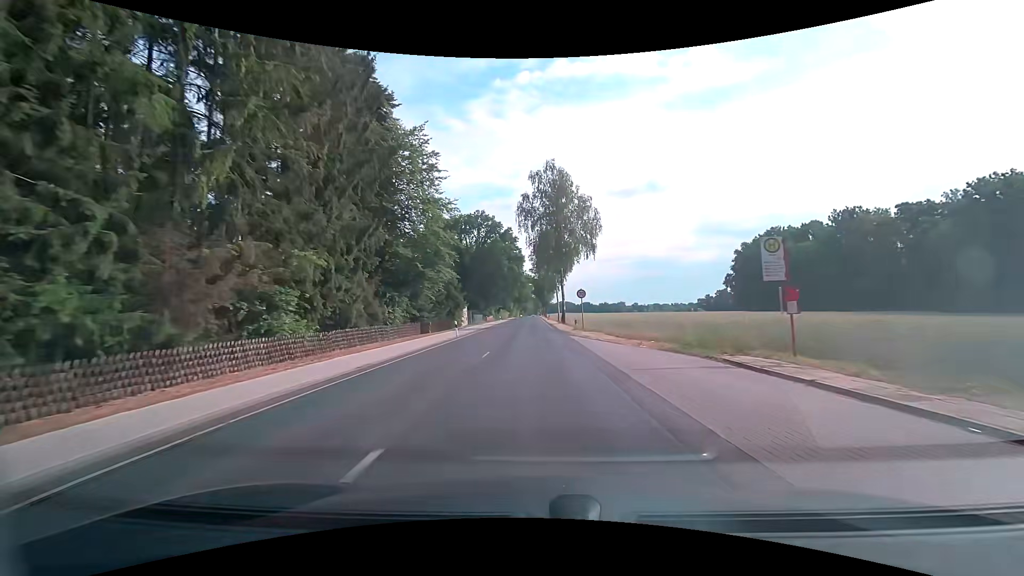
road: secondary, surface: asphalt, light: Day
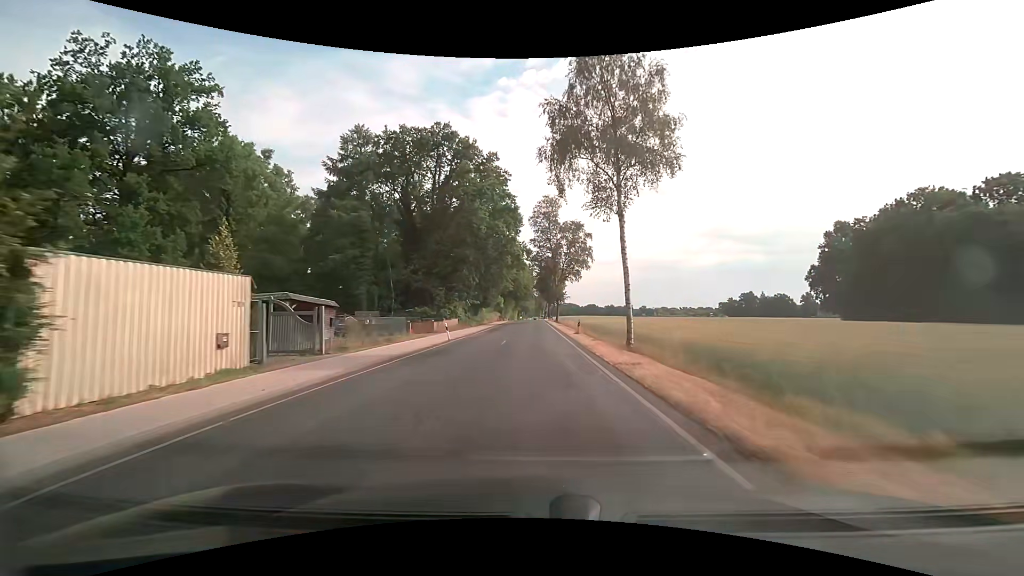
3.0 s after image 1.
(-0.3, +52.4) m; 0°
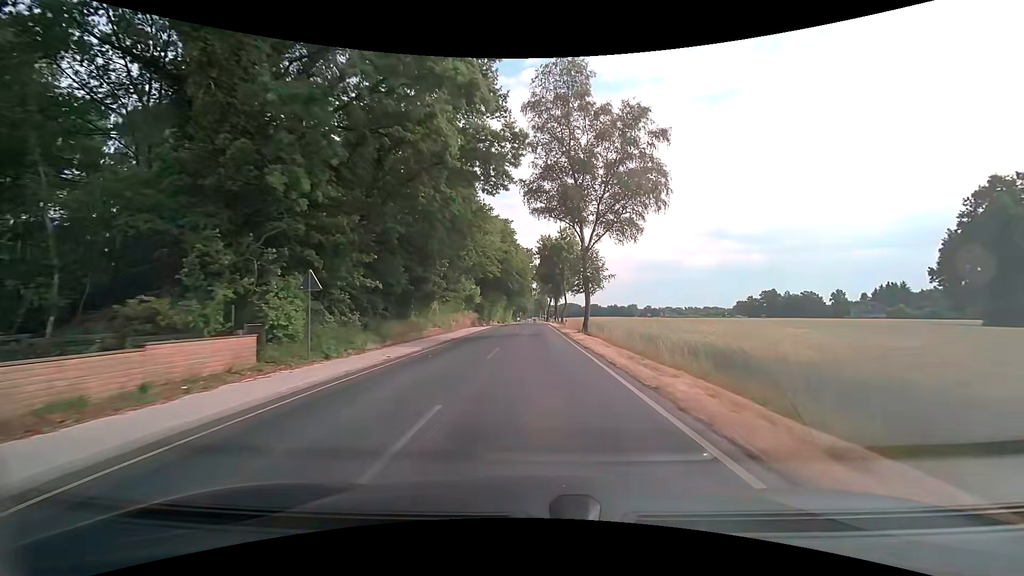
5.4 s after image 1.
(-0.1, +41.6) m; 0°
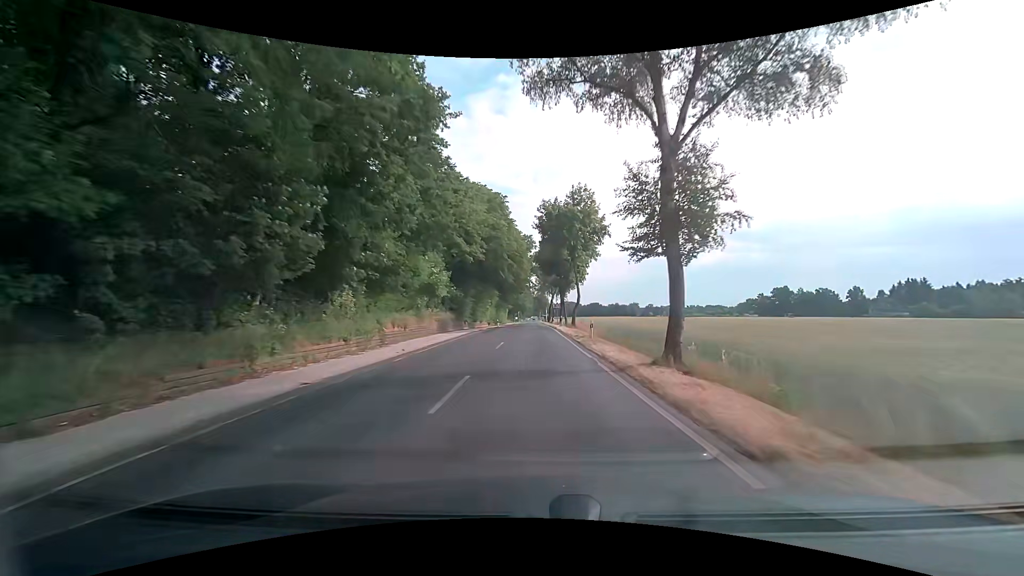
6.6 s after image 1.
(0.0, +20.7) m; 0°
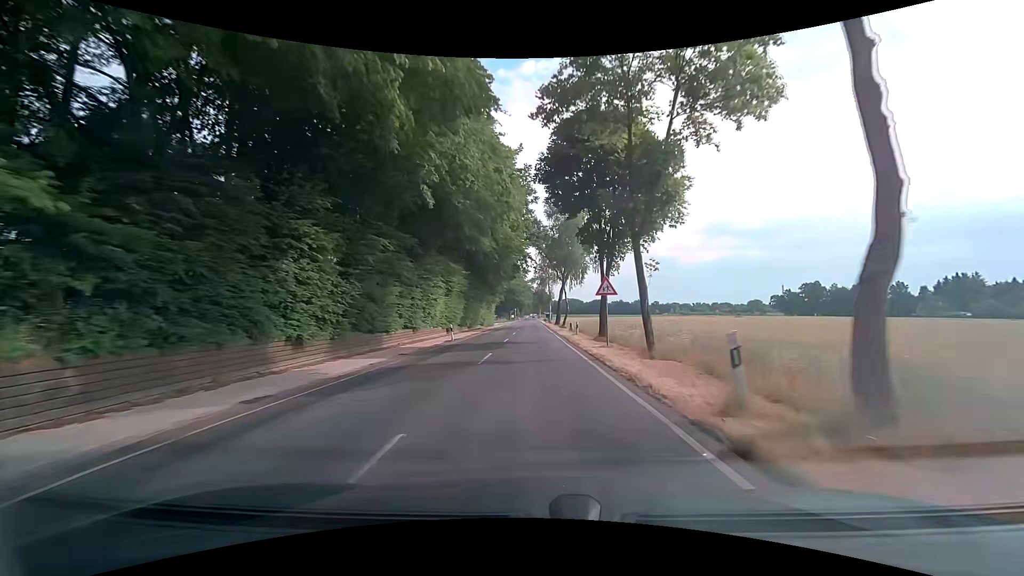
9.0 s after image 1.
(-0.1, +41.1) m; 0°
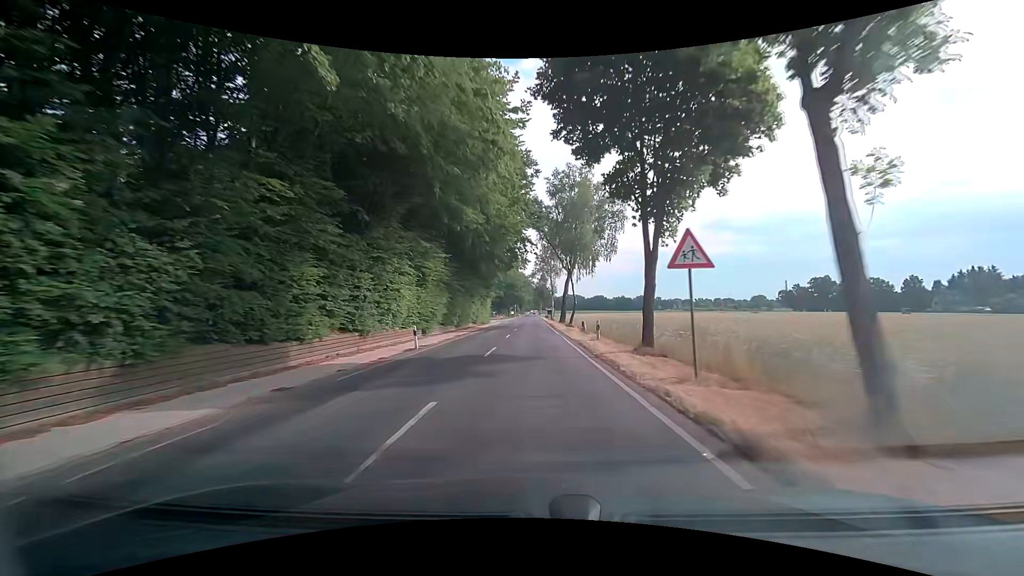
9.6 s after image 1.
(0.0, +10.3) m; 0°
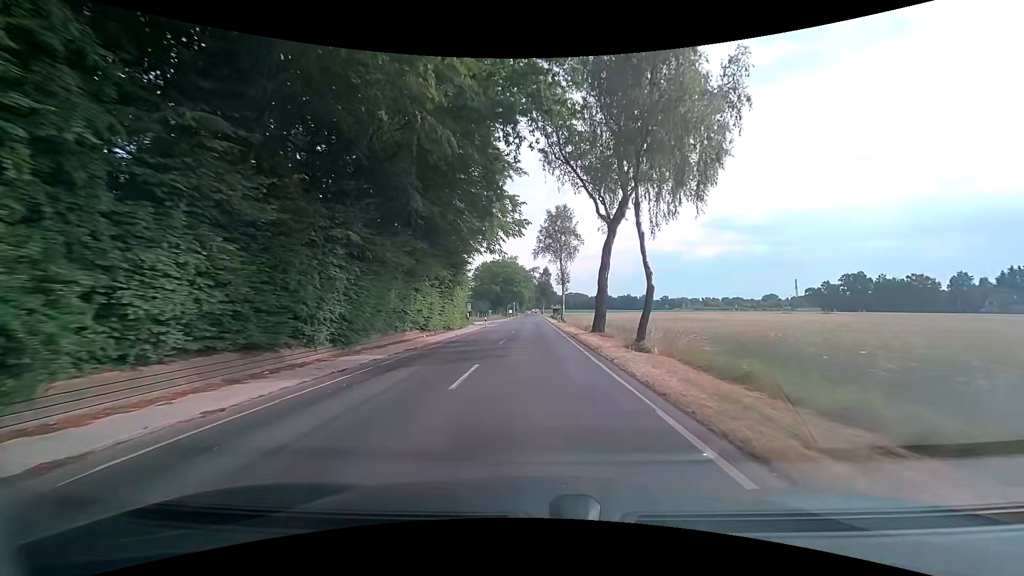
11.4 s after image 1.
(-0.3, +30.9) m; -1°
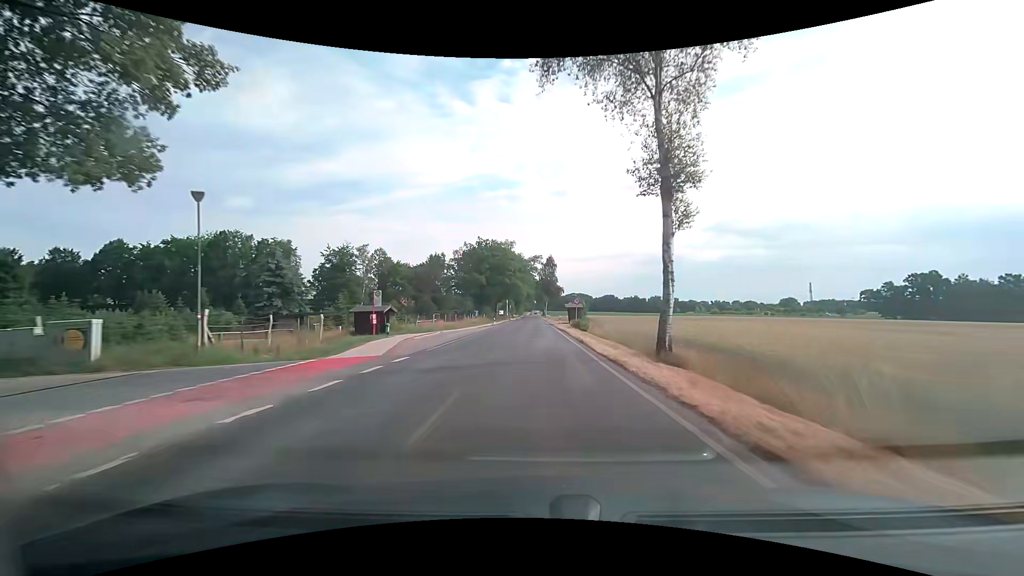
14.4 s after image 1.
(0.0, +52.0) m; 0°
(0, +10) (0, +20) (0, +30) (0, +40) (0, +50) (0, +60) (0, +70) (0, +80) (+1, +90) (+1, +100) m
